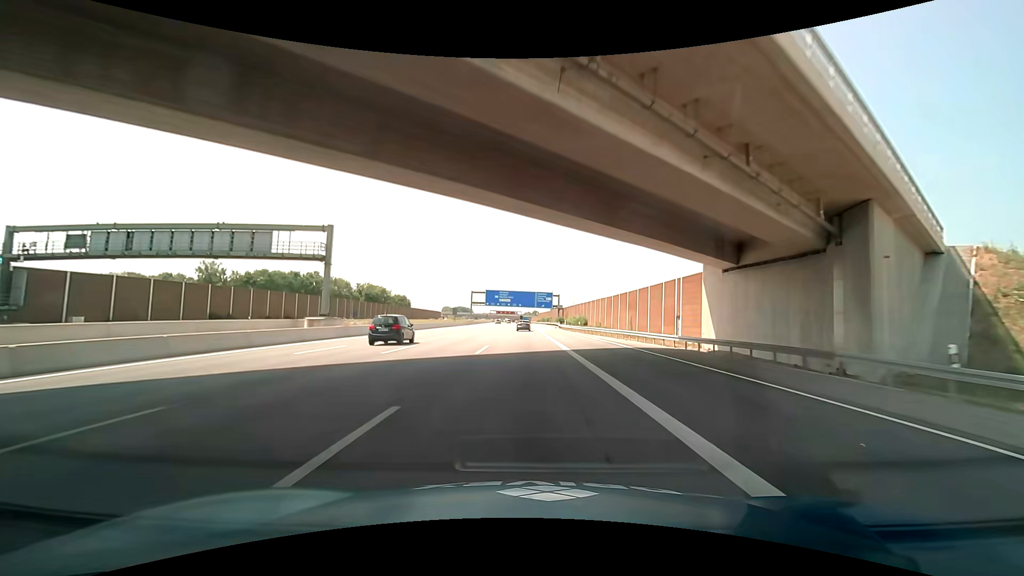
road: motorway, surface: asphalt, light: Day
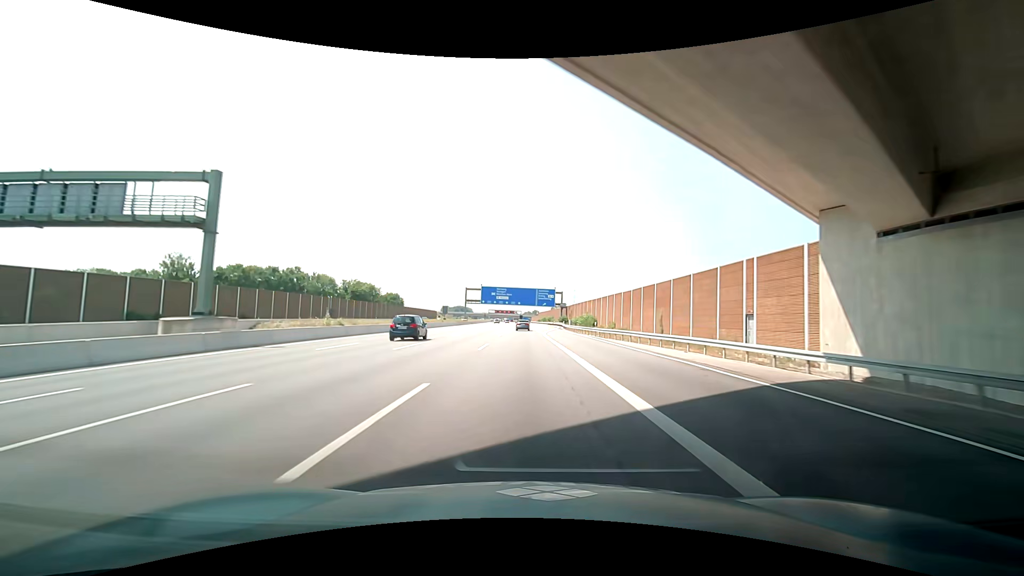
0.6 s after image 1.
(0.0, +15.5) m; 0°
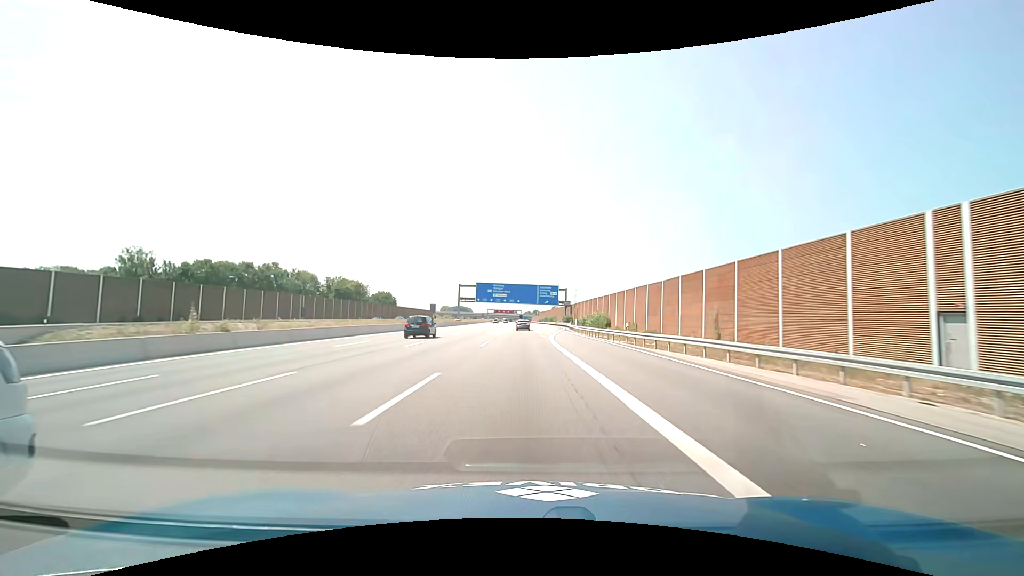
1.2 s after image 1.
(+0.2, +15.5) m; +1°
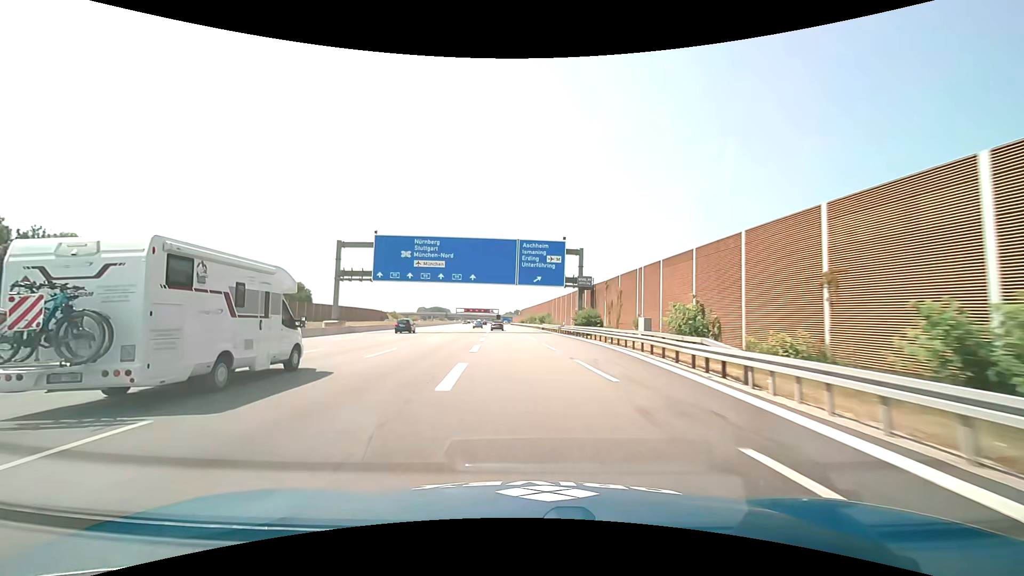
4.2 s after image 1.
(+1.4, +77.3) m; +2°
